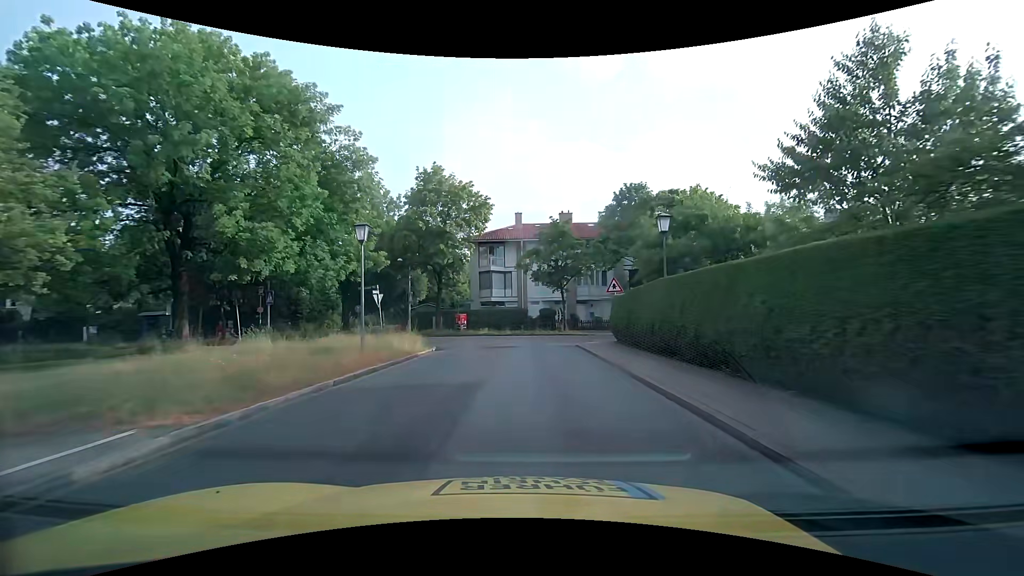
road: tertiary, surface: asphalt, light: Day
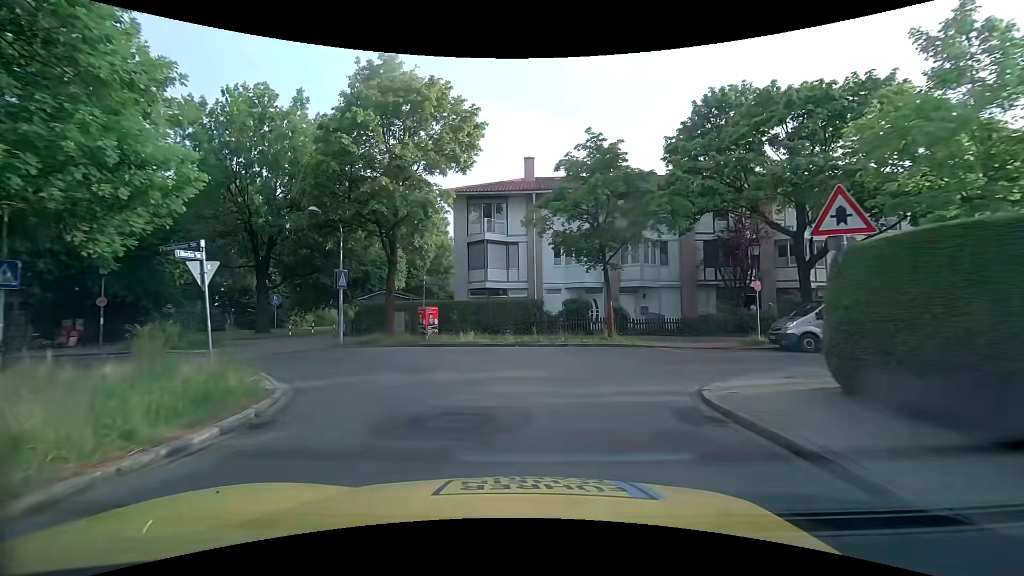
(-0.1, +16.5) m; -1°
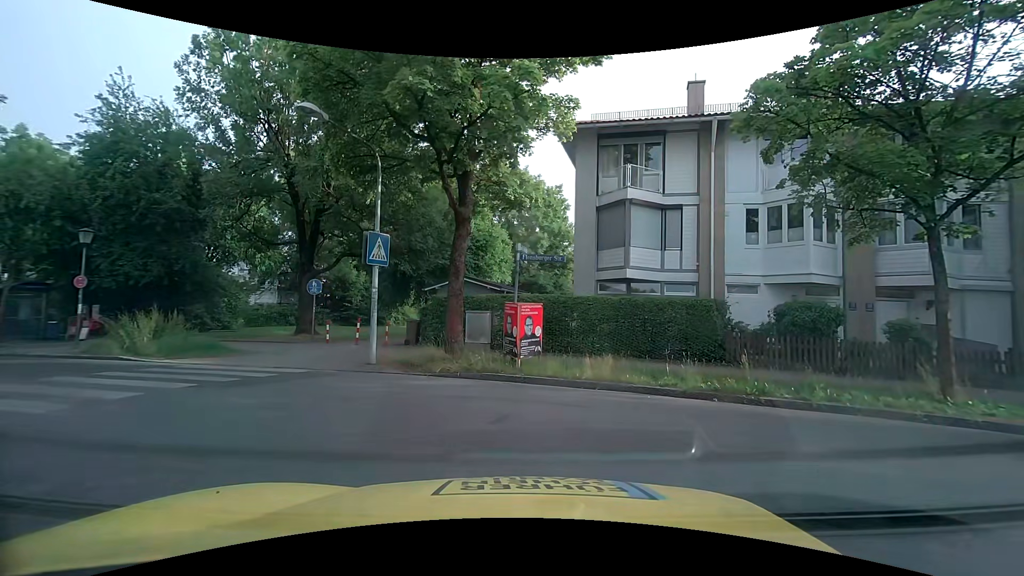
(-1.1, +10.4) m; -15°
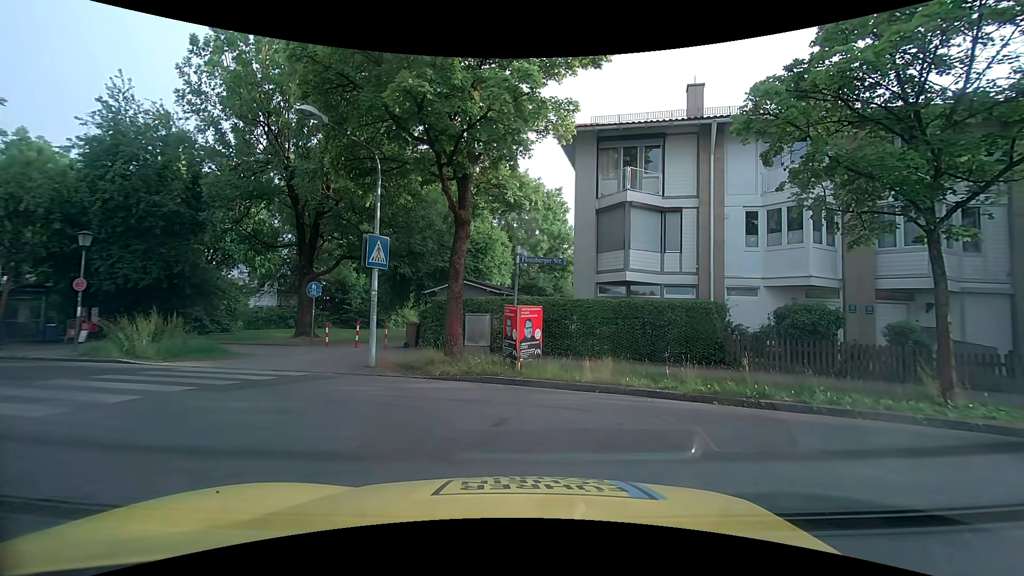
(0.0, +0.1) m; 0°
